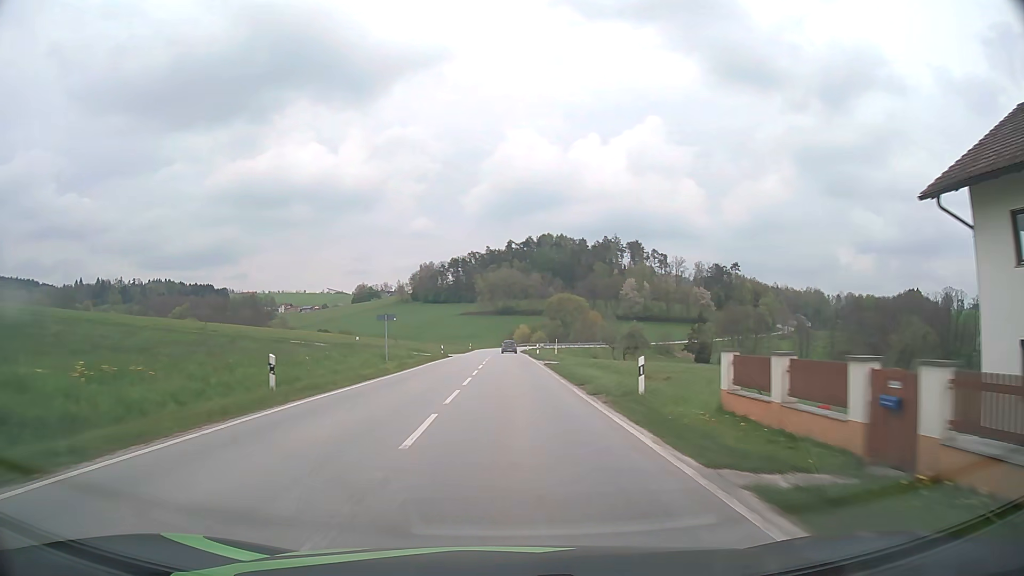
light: Day
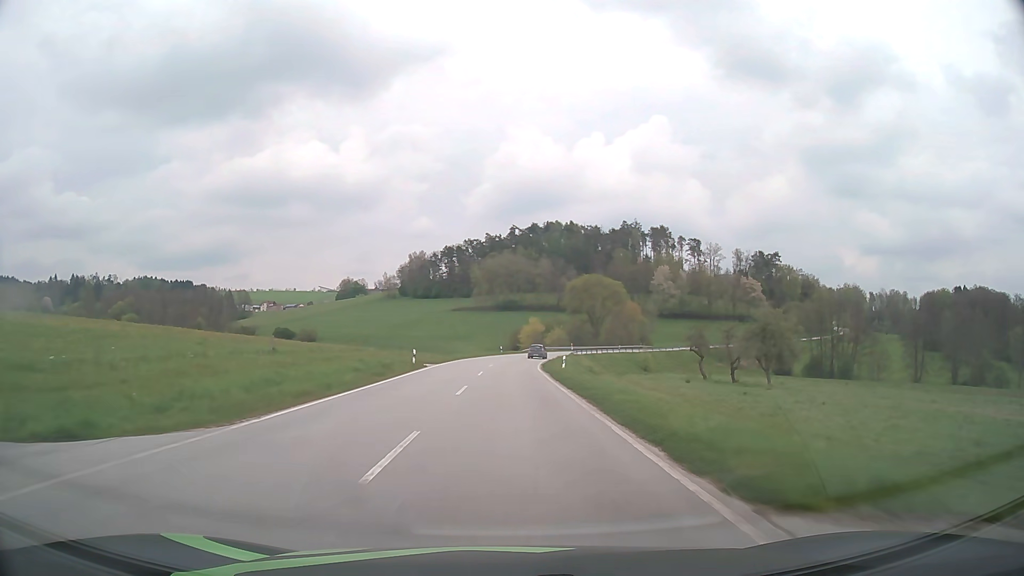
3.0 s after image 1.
(-0.1, +62.2) m; 0°
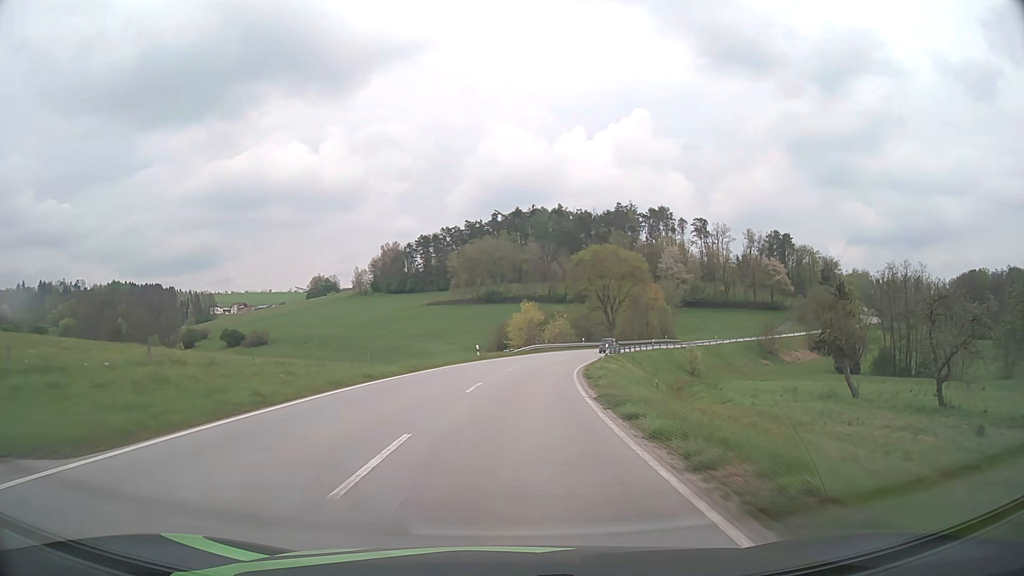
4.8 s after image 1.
(+0.3, +36.9) m; +1°
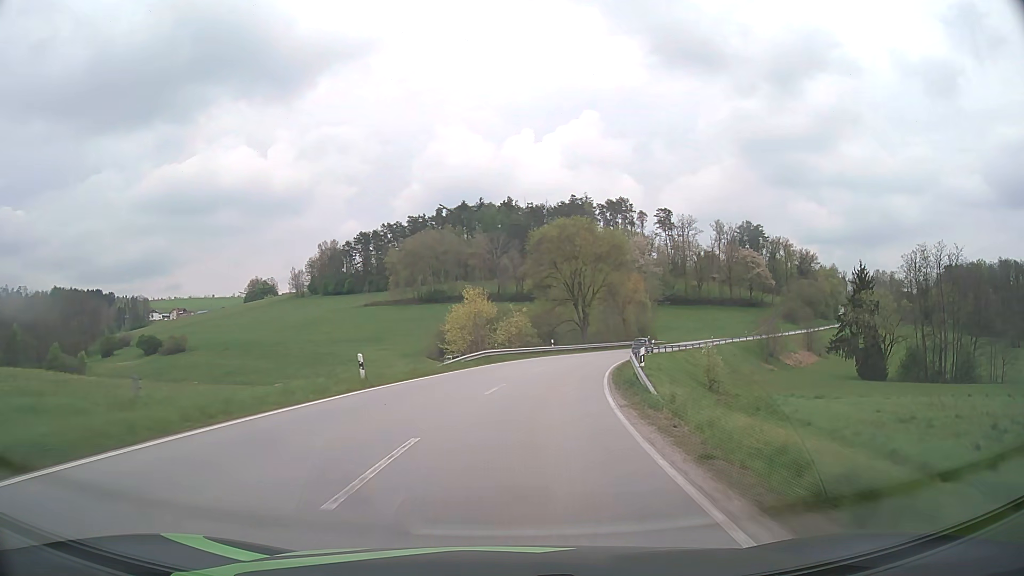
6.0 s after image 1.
(+0.8, +24.4) m; +4°
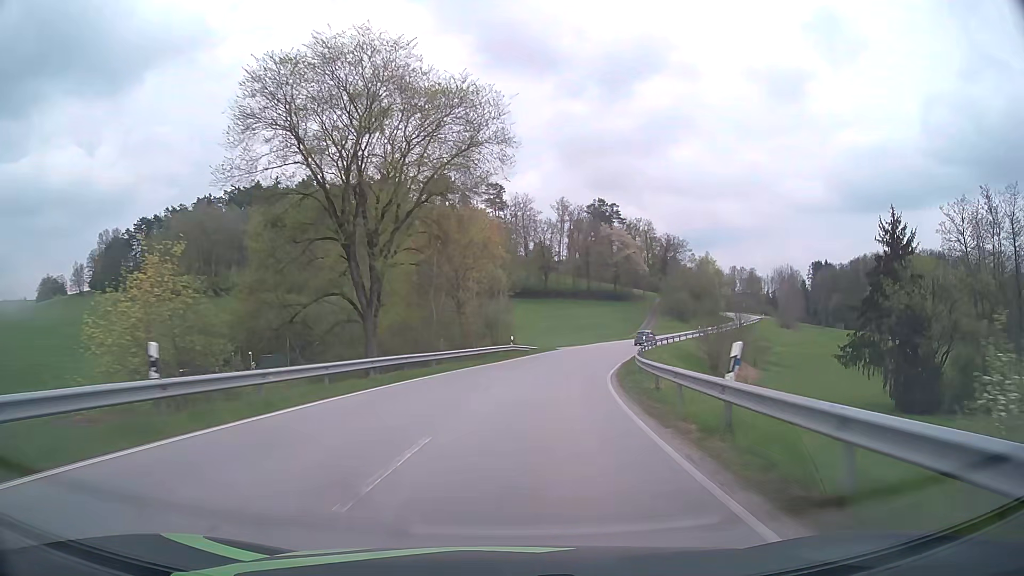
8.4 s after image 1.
(+6.5, +47.6) m; +16°
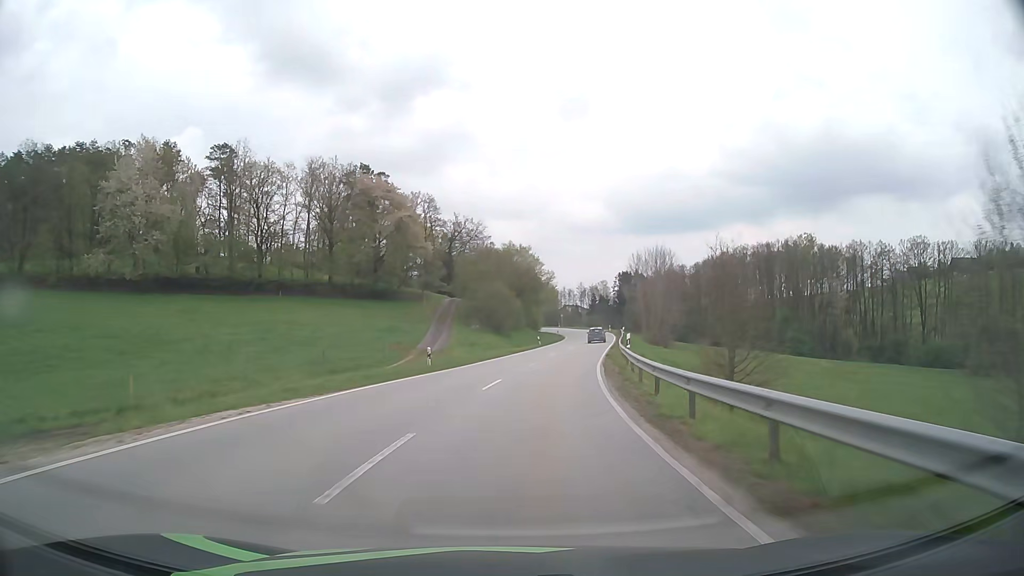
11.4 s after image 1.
(+10.3, +58.6) m; +20°
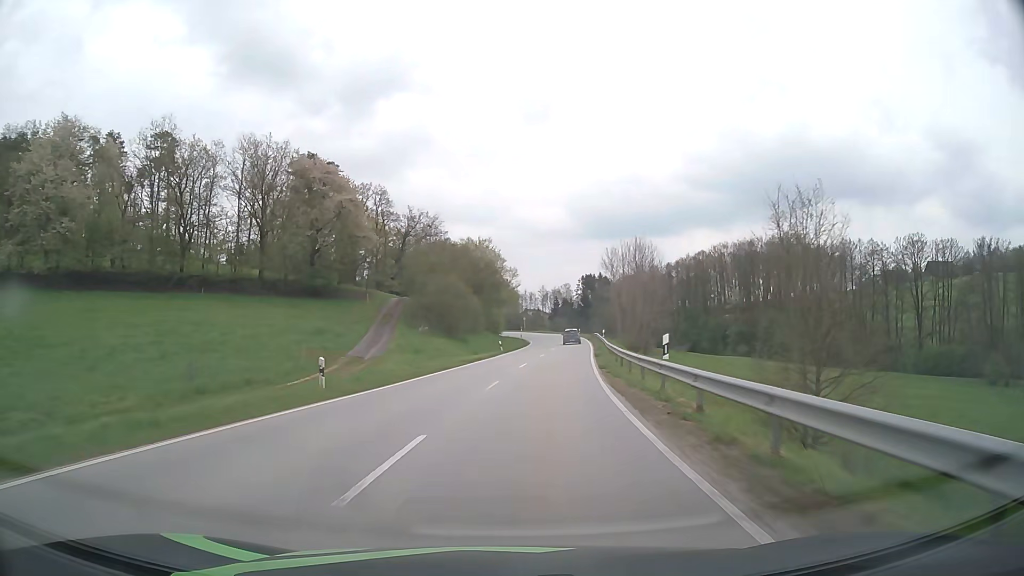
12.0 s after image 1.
(+0.3, +11.9) m; +3°
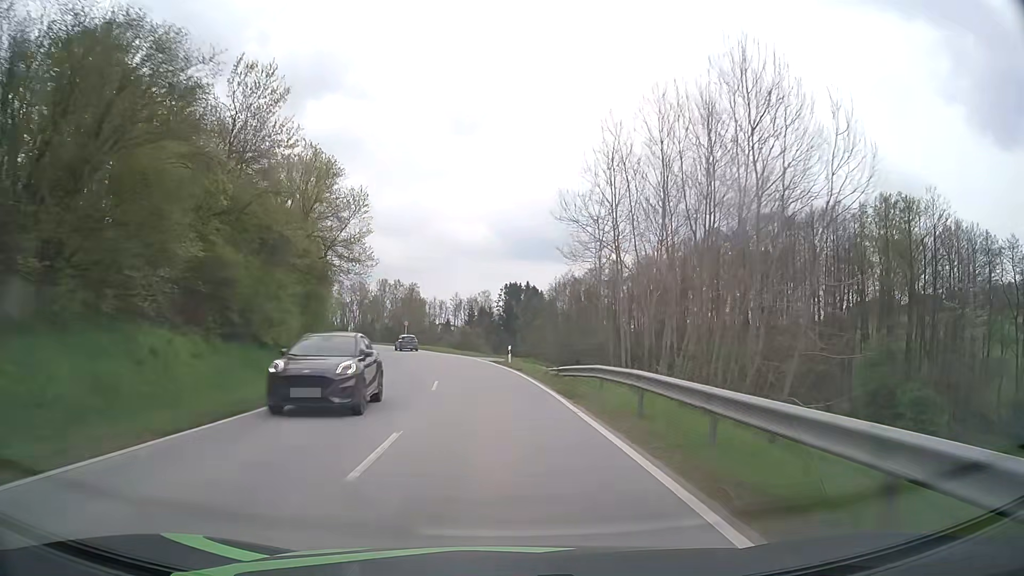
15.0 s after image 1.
(+5.8, +59.3) m; +7°
(0, +10) (-1, +20) (-1, +30) (-3, +40) (-5, +50) (-8, +59) (-11, +69) (-15, +78) (-20, +87) (-25, +96) m
